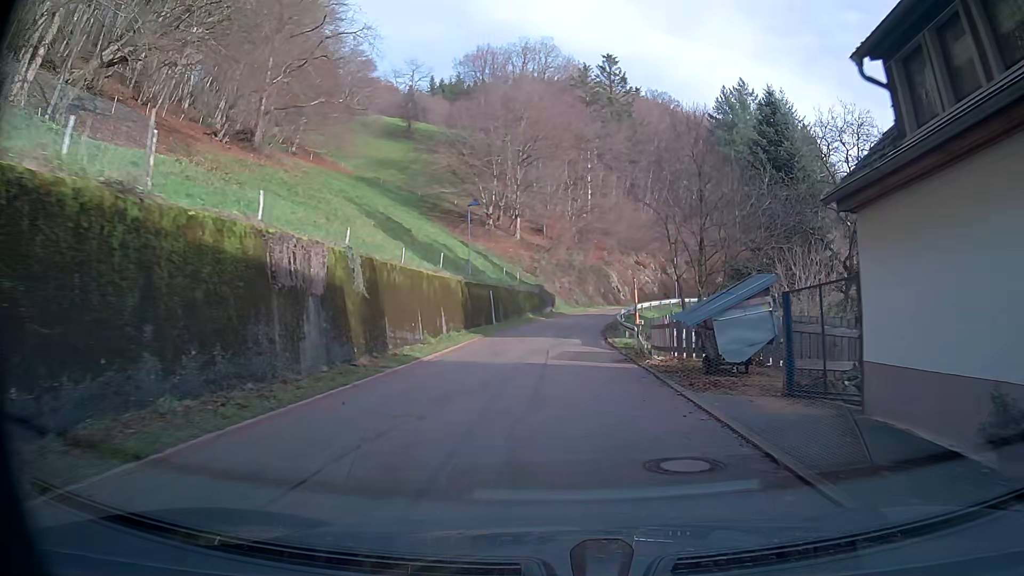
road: tertiary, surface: asphalt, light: Day
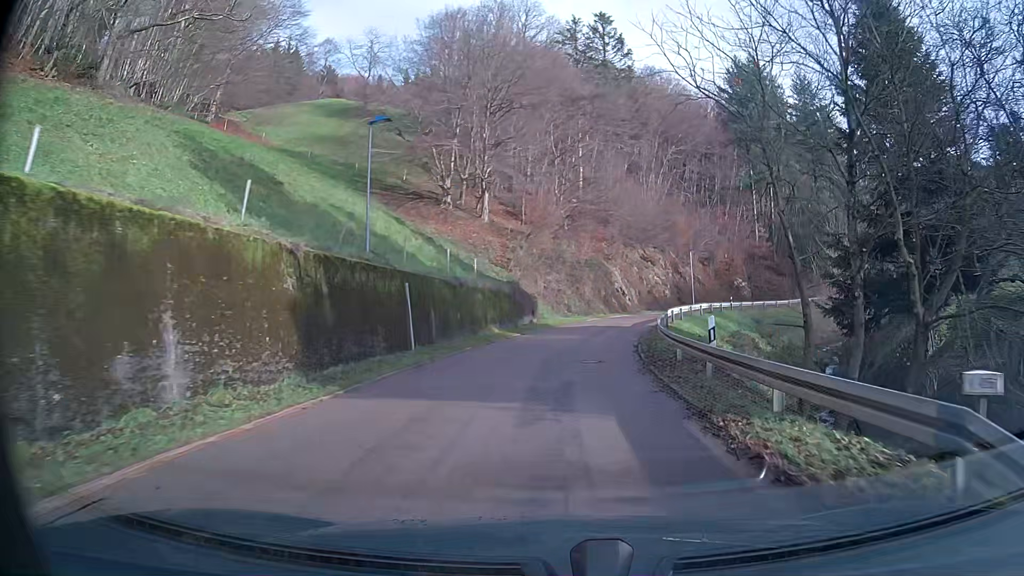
(+0.2, +20.1) m; +2°
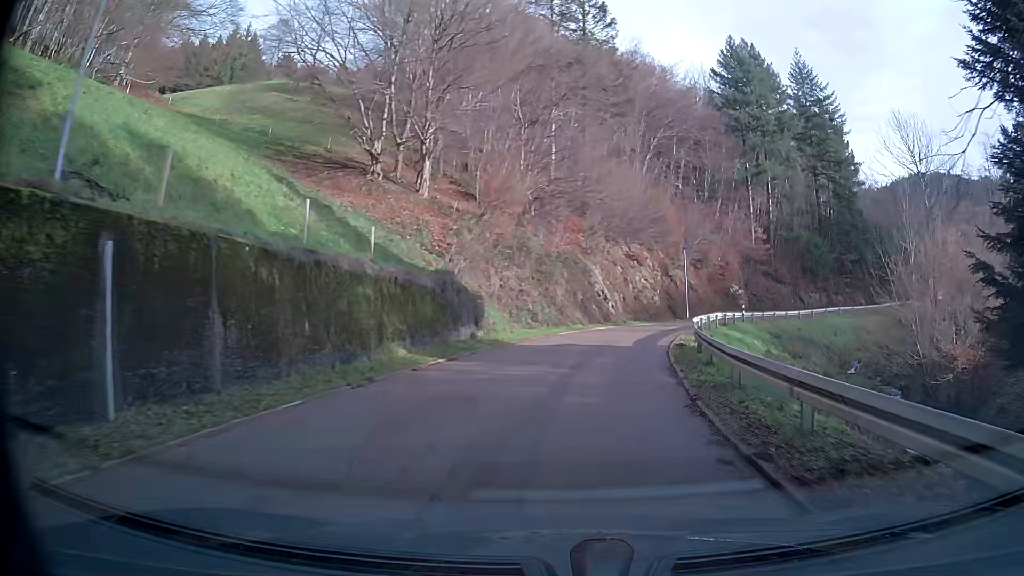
(+0.4, +13.4) m; +4°
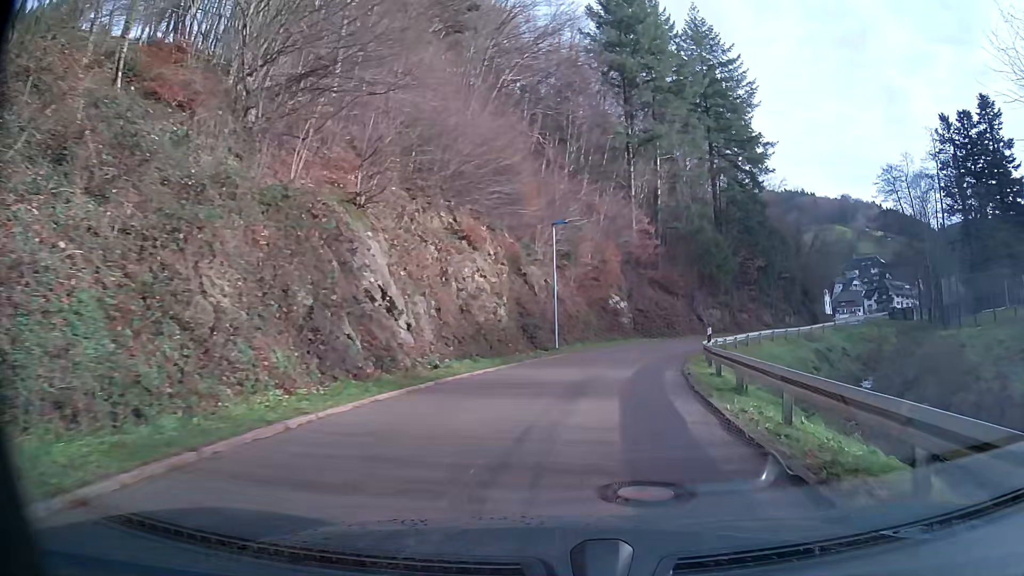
(+3.0, +26.5) m; +15°
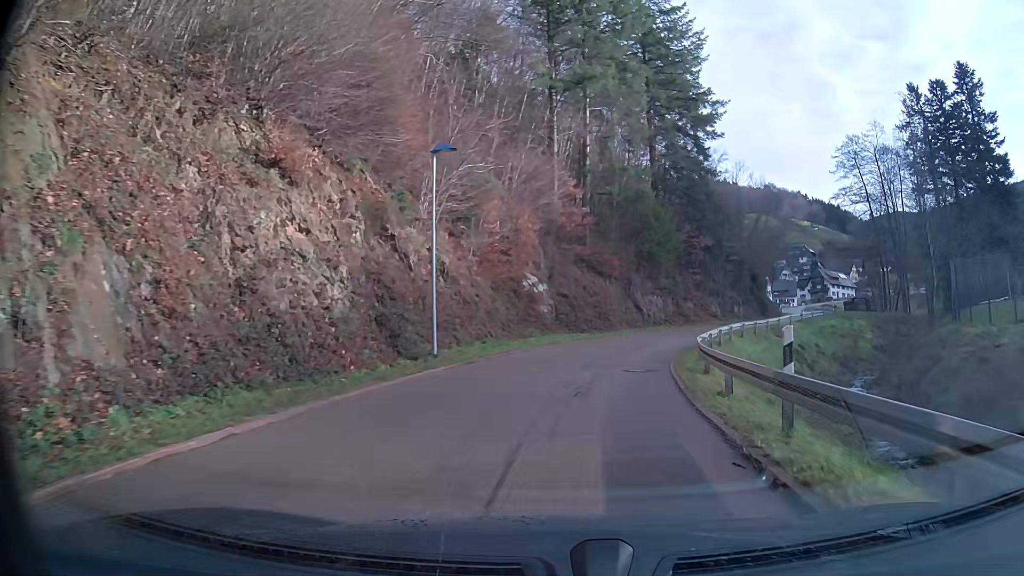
(+0.8, +13.3) m; +7°
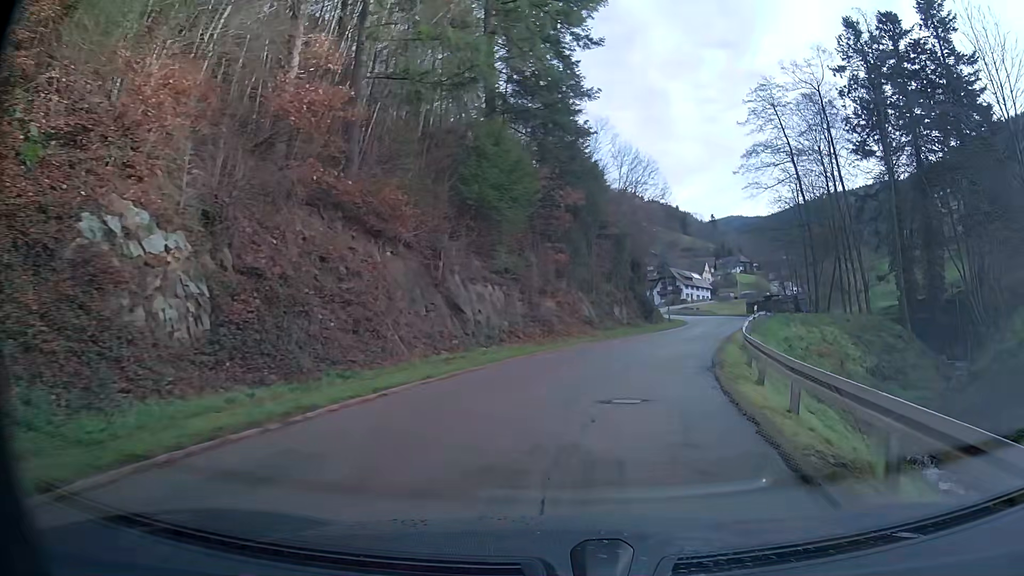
(+3.4, +26.8) m; +16°
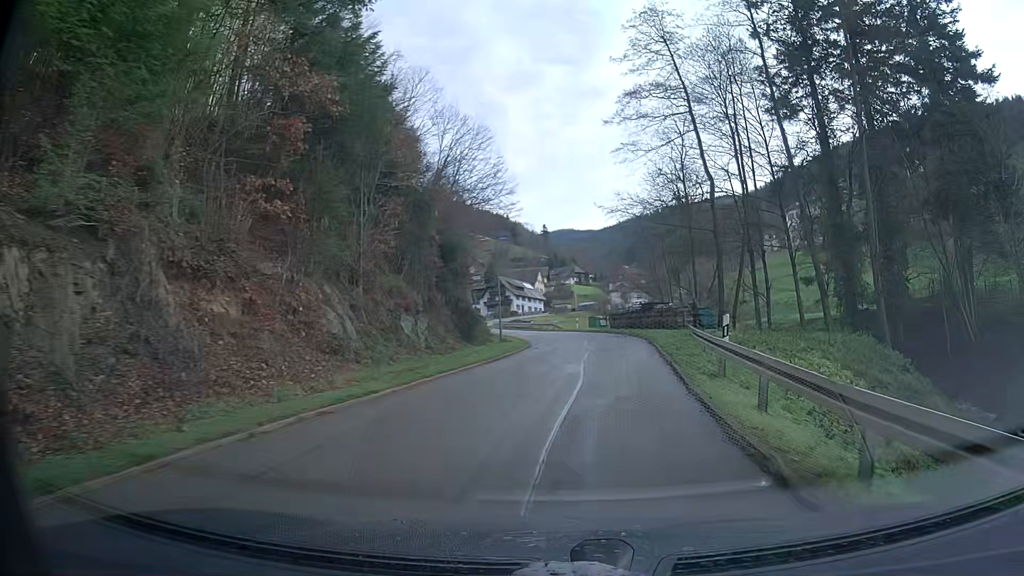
(+2.6, +20.3) m; +14°
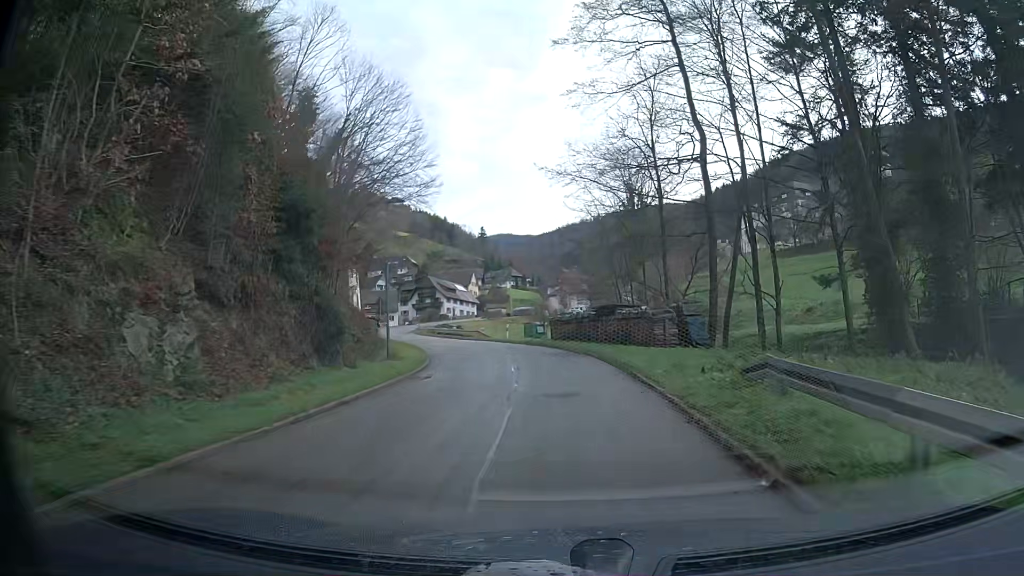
(+0.6, +13.5) m; +4°
(0, +10) (-1, +20) (-2, +30) (-5, +40) (-8, +49) (-11, +58) (-15, +68) (-18, +77) (-20, +87) (-22, +97) m
